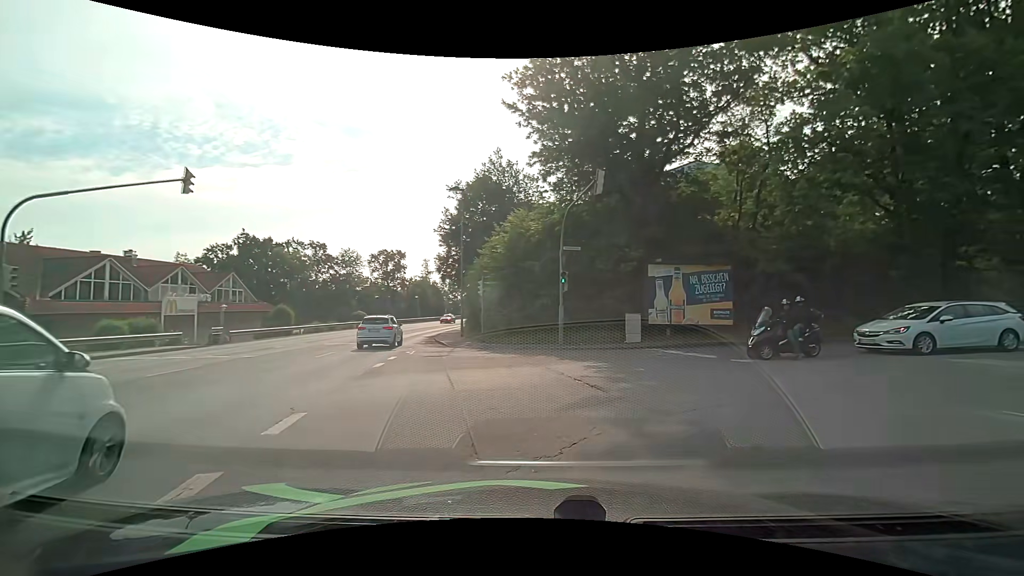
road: tertiary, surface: asphalt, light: Day
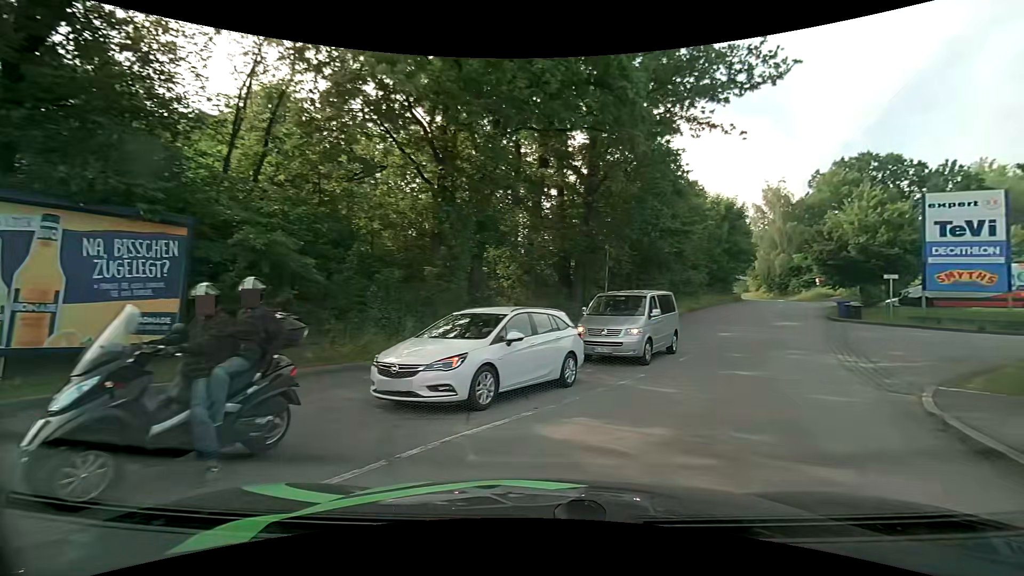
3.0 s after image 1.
(+4.2, +10.0) m; +49°
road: residential
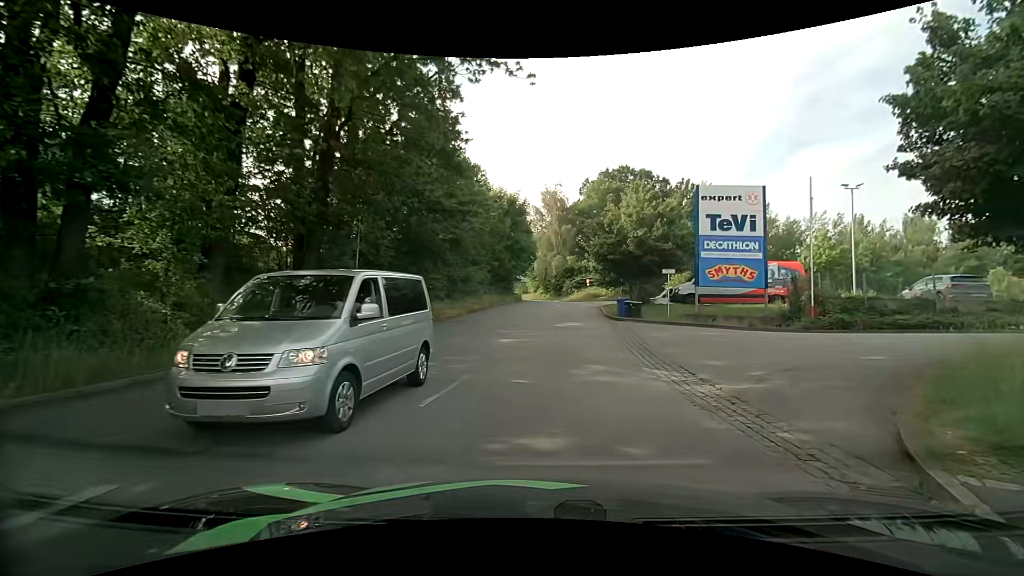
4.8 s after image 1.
(+2.0, +7.4) m; +25°
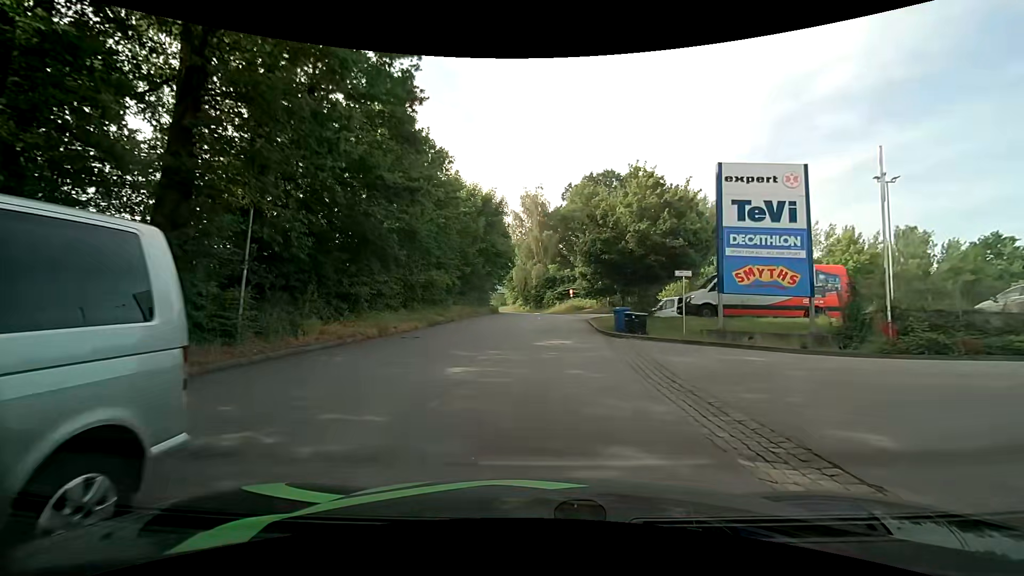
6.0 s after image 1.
(+0.2, +6.3) m; +2°
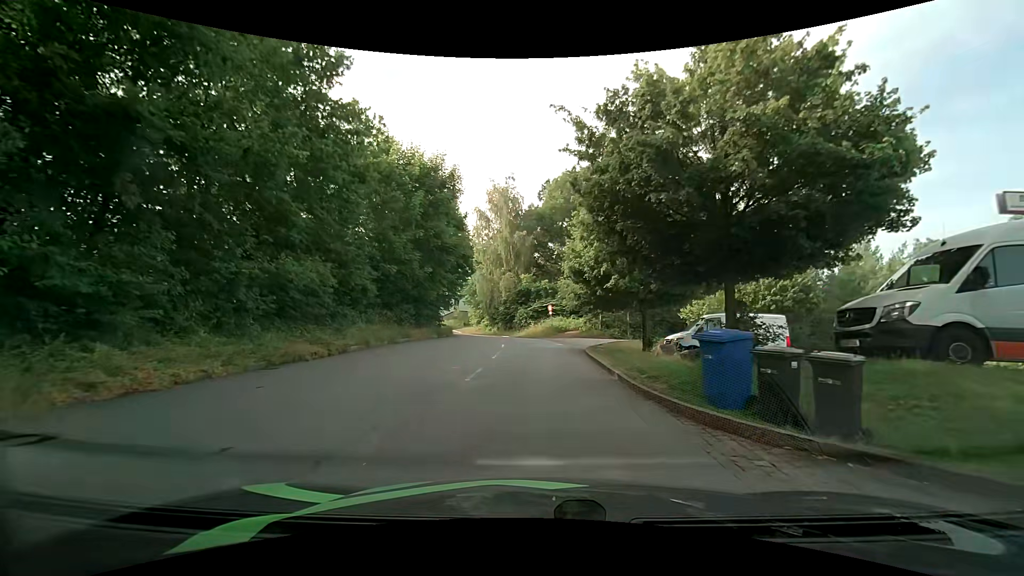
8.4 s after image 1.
(+0.4, +14.6) m; +3°
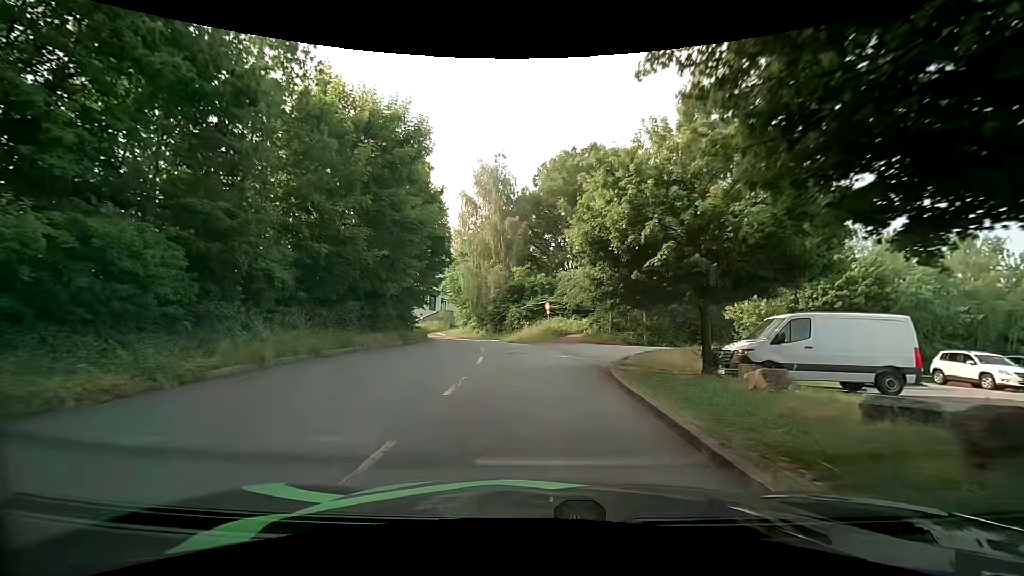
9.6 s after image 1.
(0.0, +7.9) m; -1°
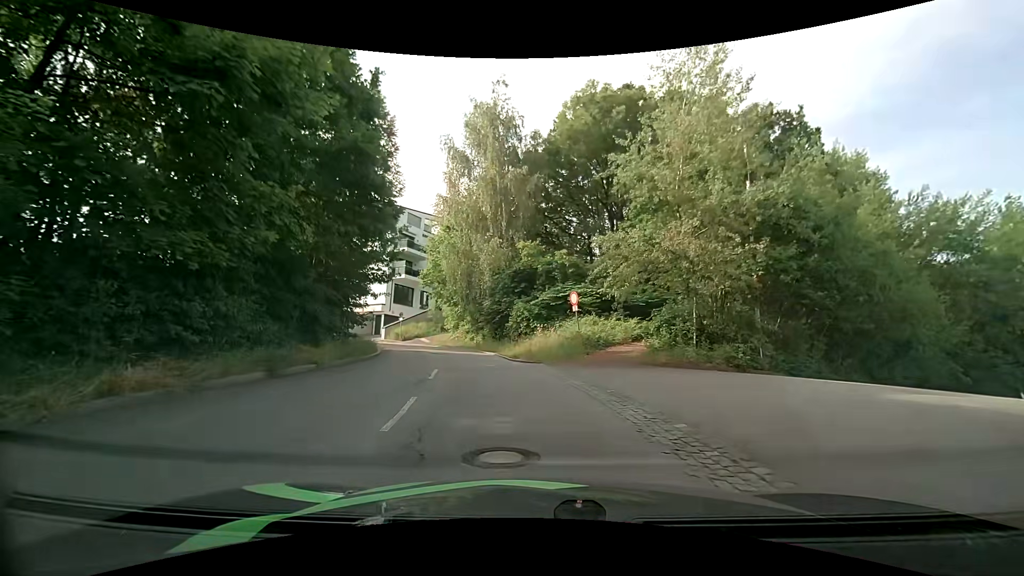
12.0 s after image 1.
(+0.3, +14.6) m; 0°
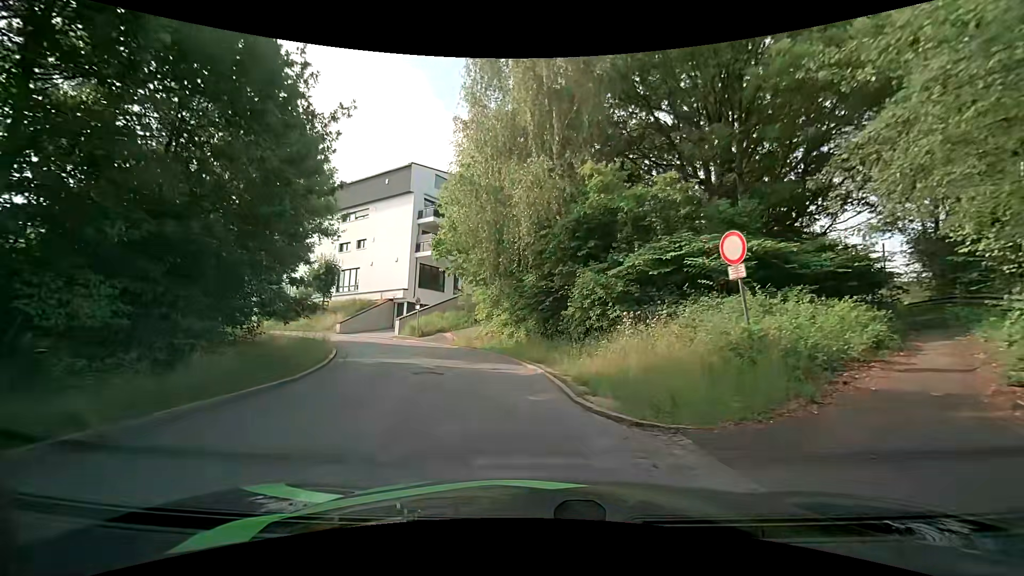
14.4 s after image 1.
(-0.6, +12.6) m; -7°
